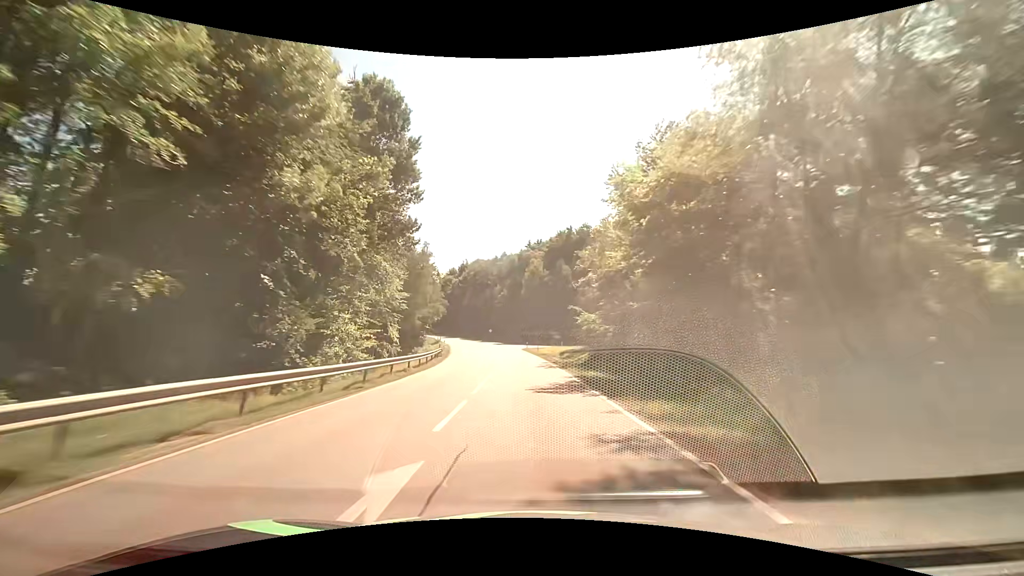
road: secondary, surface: asphalt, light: Day
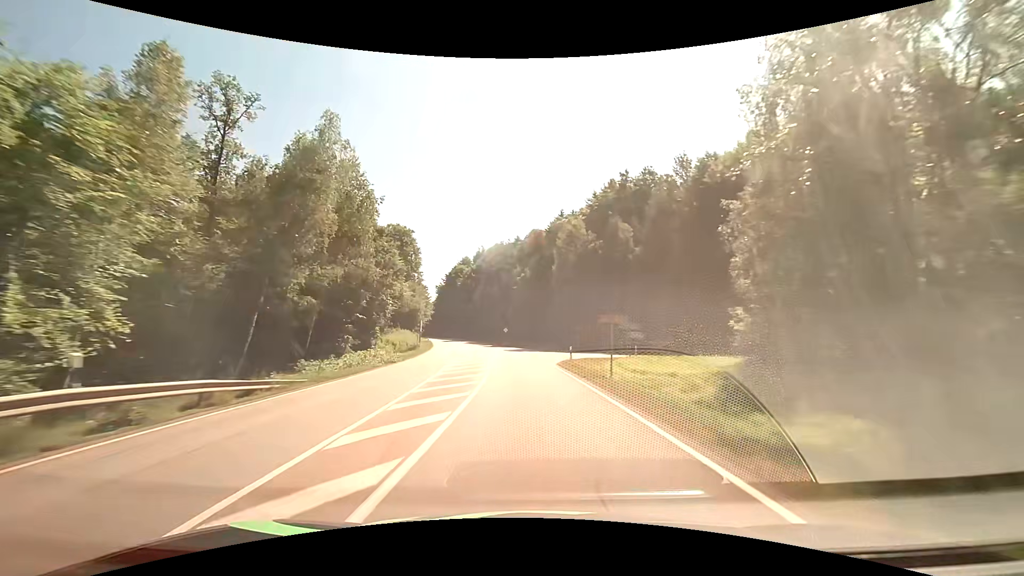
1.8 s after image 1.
(-1.4, +42.8) m; -3°
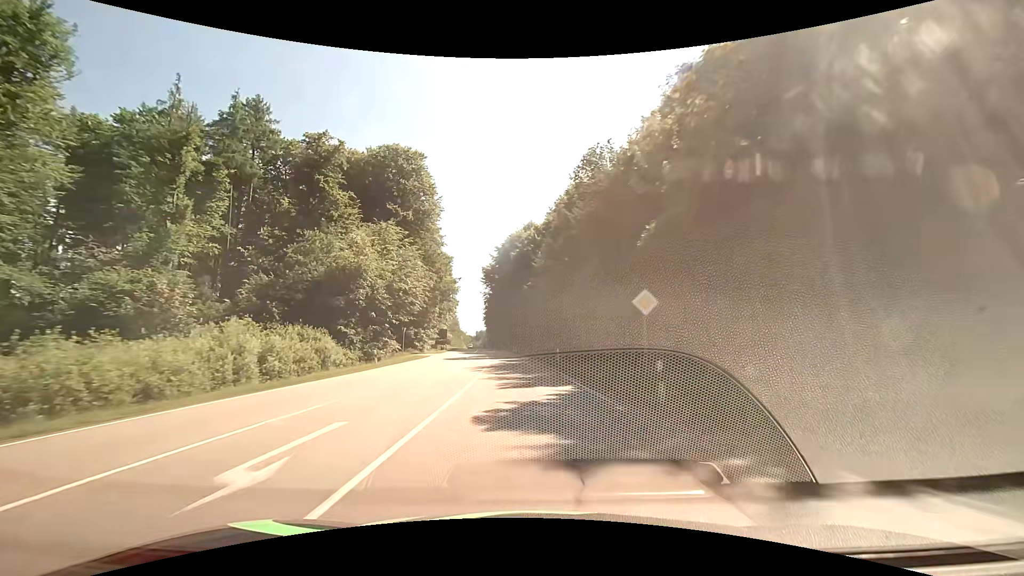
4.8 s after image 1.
(-5.1, +69.2) m; -10°
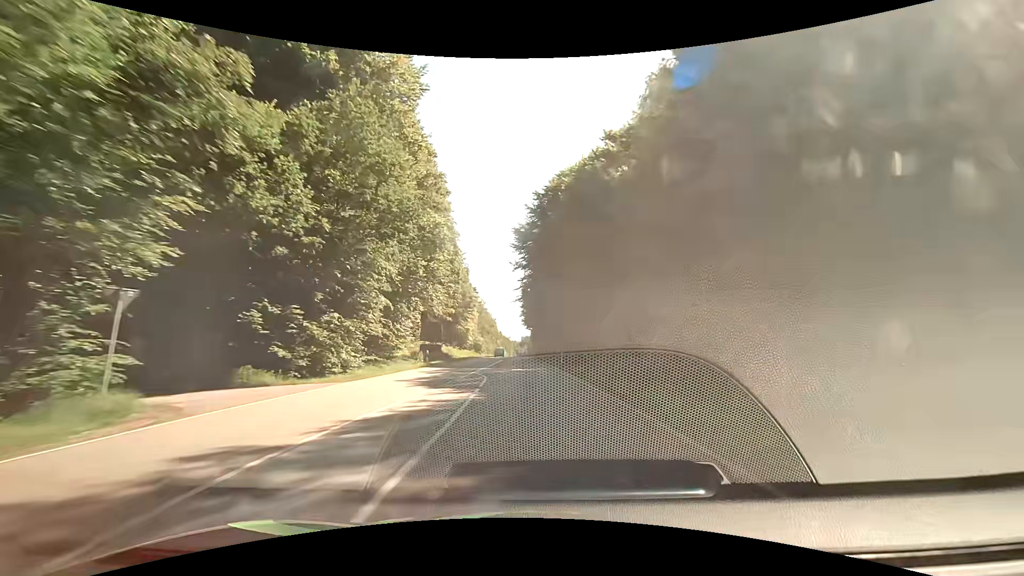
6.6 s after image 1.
(-2.1, +41.5) m; -5°
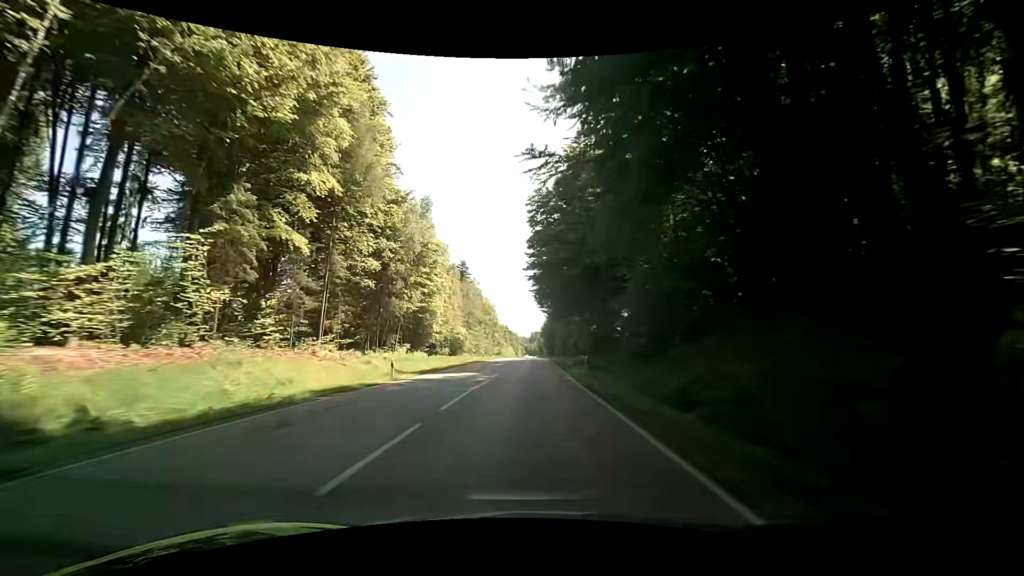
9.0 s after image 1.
(-1.2, +55.3) m; -1°
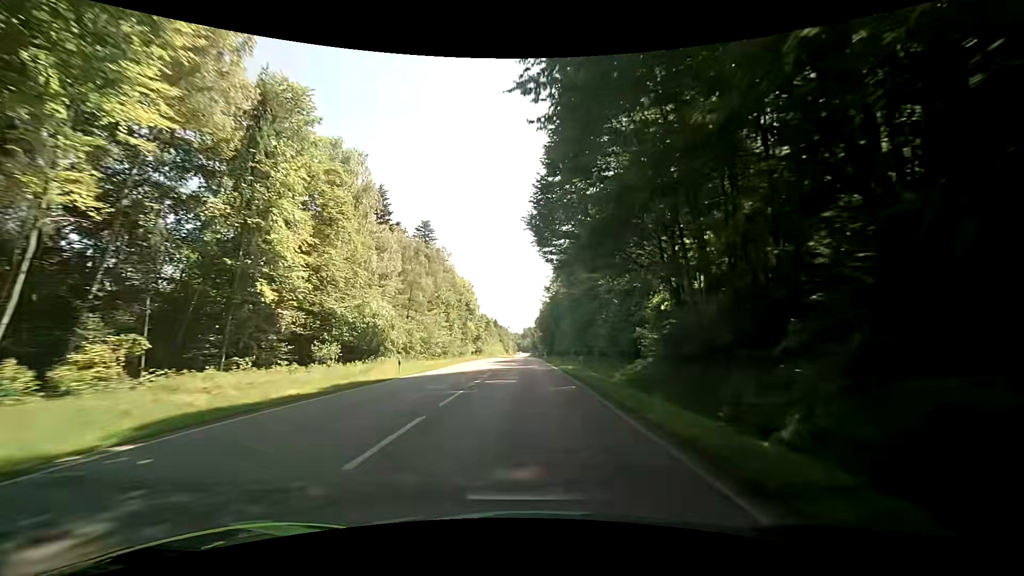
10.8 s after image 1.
(0.0, +40.9) m; 0°
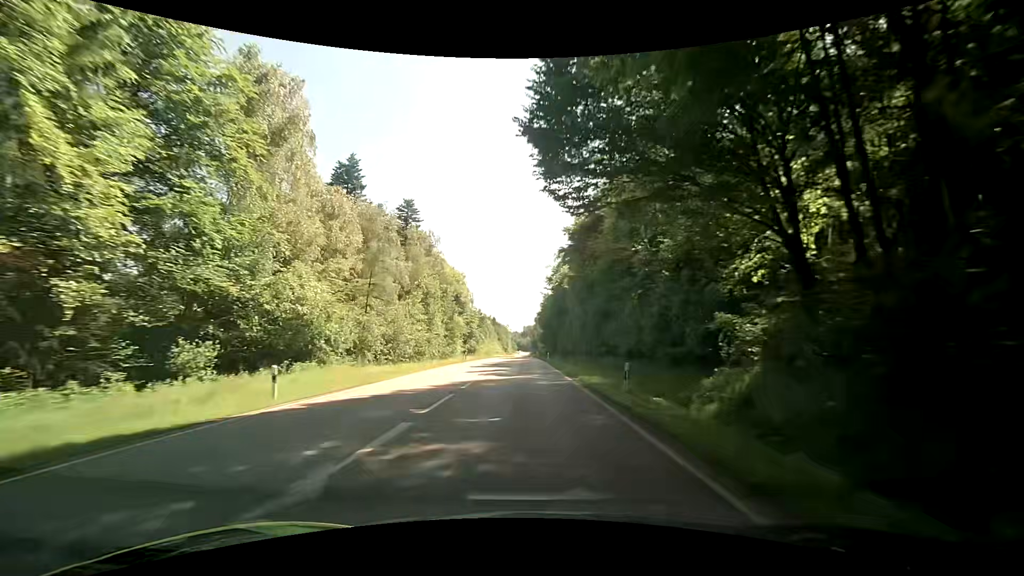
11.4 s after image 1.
(+0.1, +13.5) m; 0°
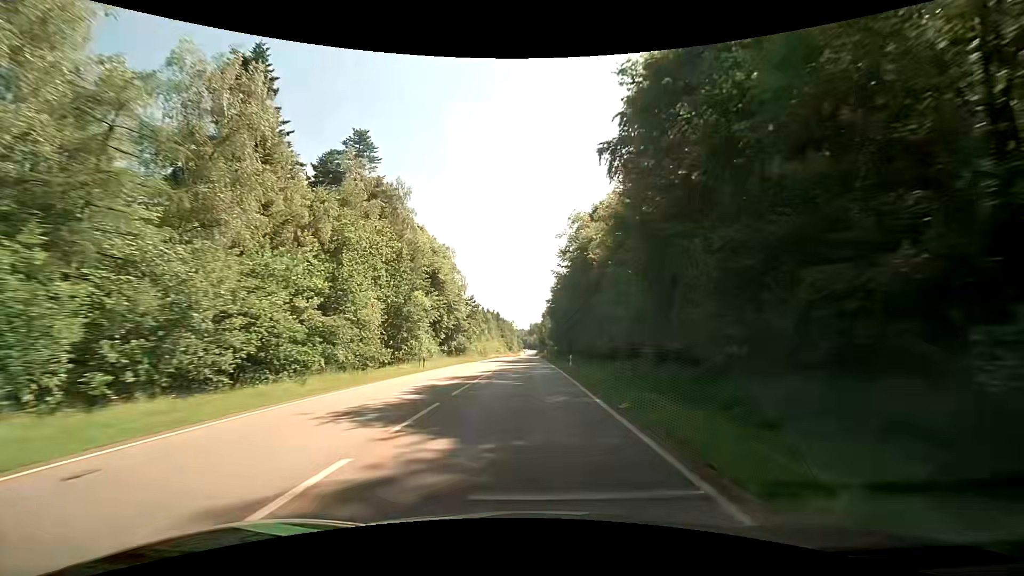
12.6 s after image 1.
(-0.2, +26.6) m; -1°
(0, +10) (0, +20) (0, +30) (0, +40) (0, +50) (0, +60) (0, +70) (-1, +80) (-1, +90) (-1, +100) m
